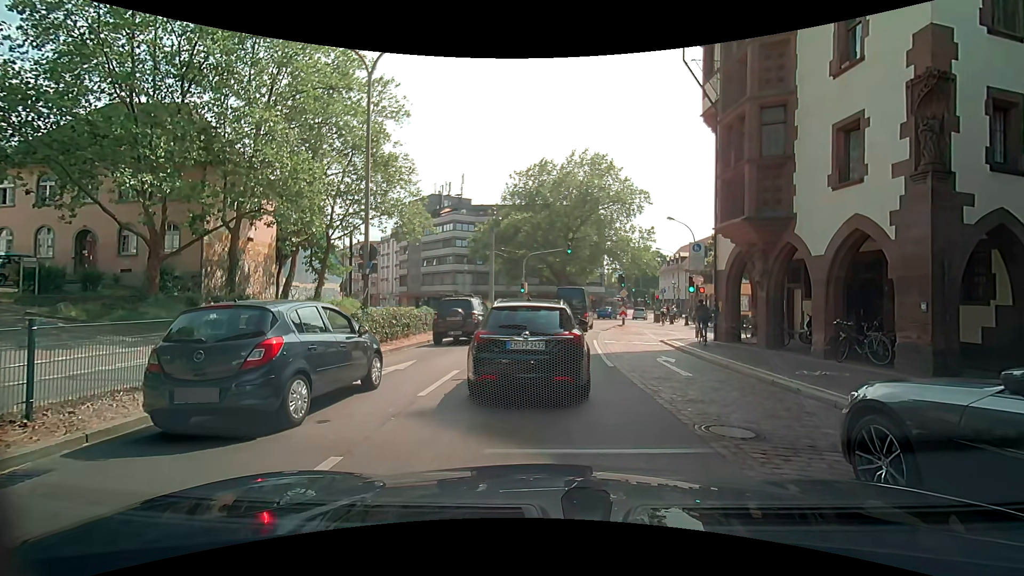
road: primary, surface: asphalt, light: Day
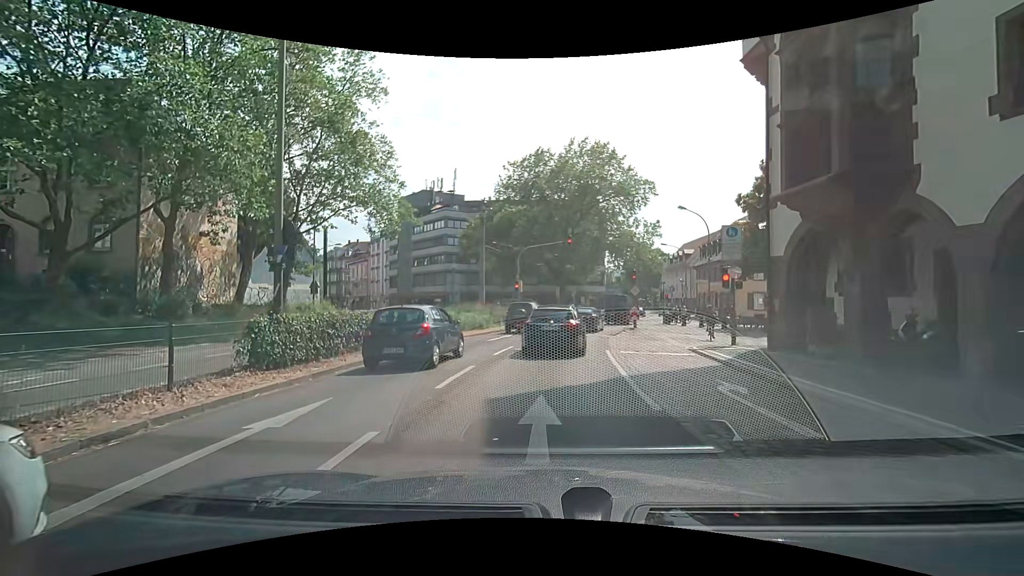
(+0.1, +5.3) m; -1°
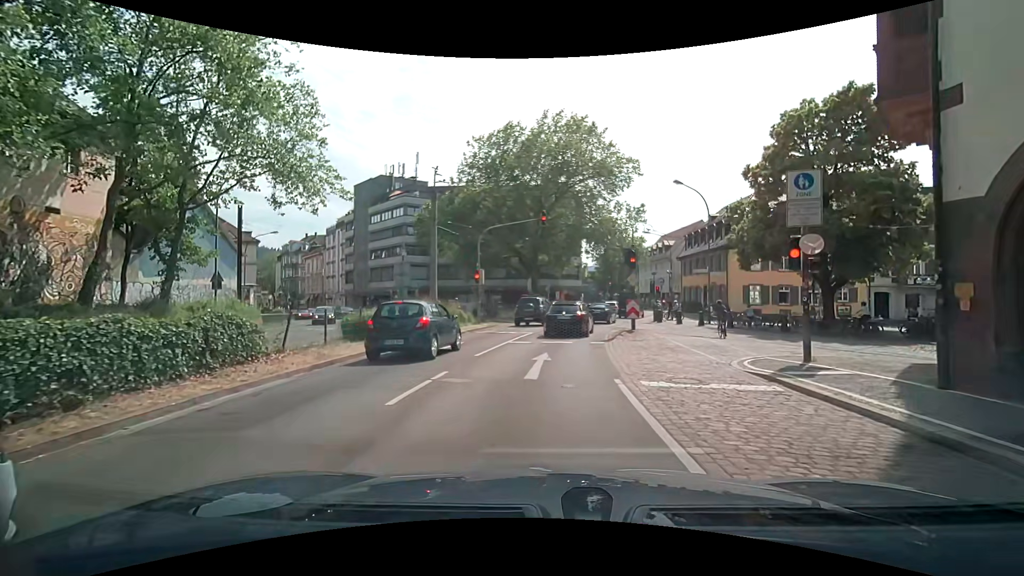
(+0.2, +7.9) m; +4°
